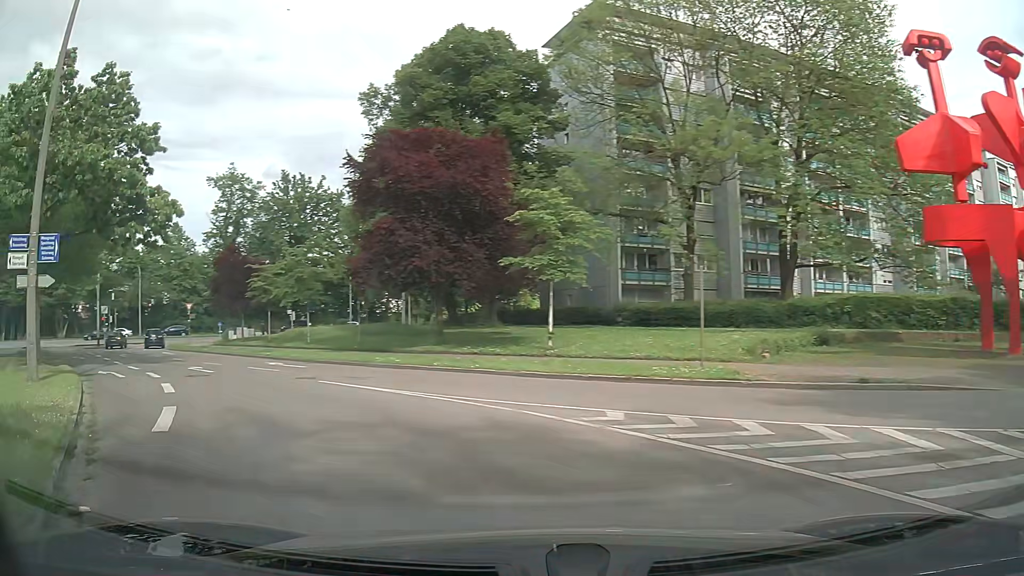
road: residential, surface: asphalt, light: Day
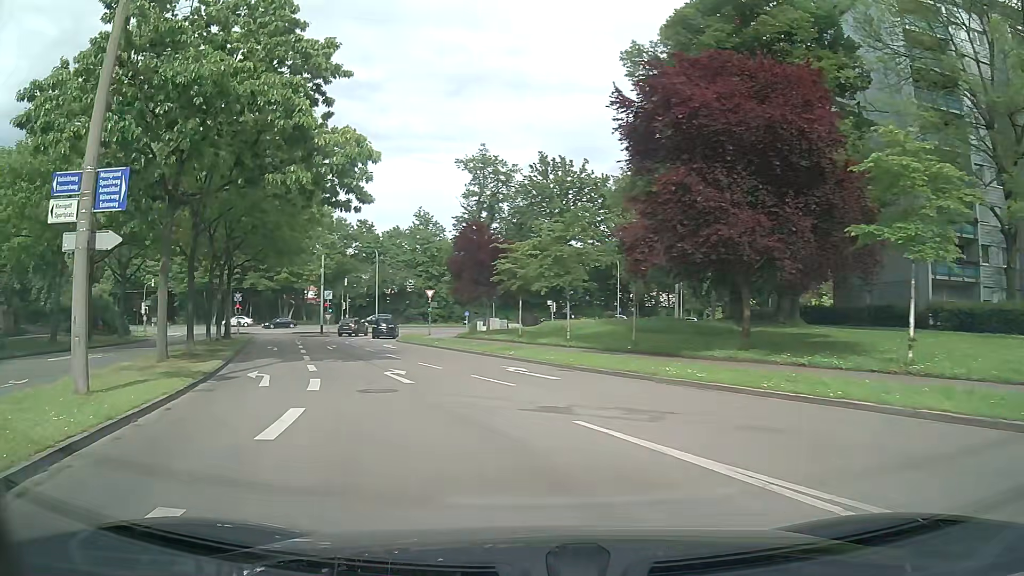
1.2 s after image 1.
(-1.5, +7.9) m; -22°
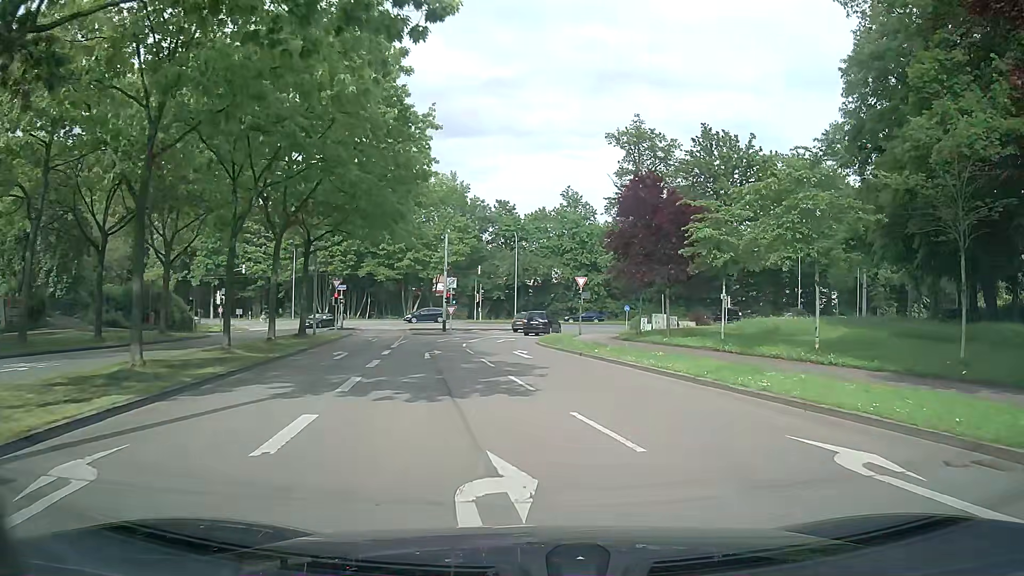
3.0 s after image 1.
(-1.7, +13.3) m; -10°
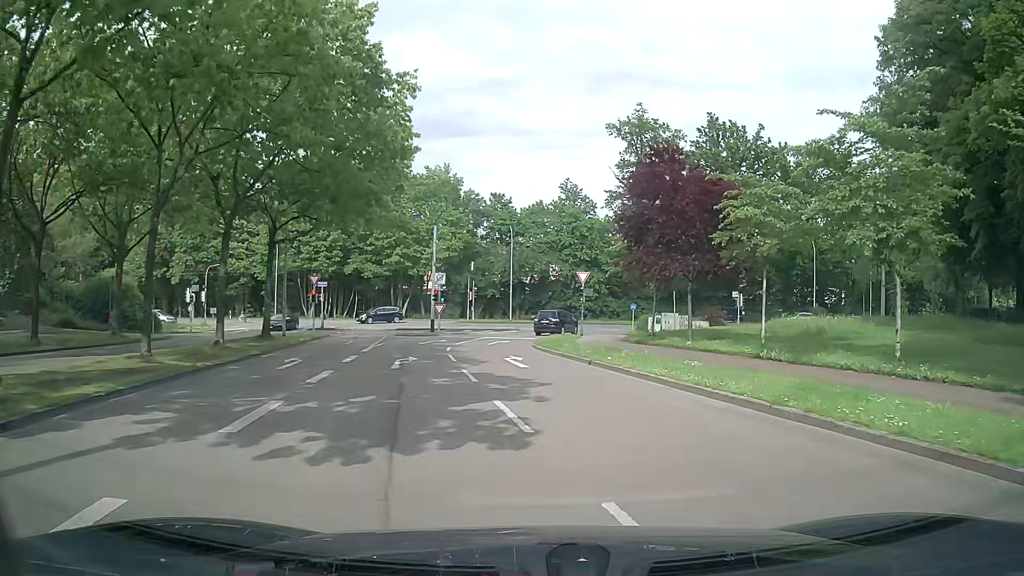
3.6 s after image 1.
(0.0, +4.9) m; 0°
(0, +10) (-1, +20) (-2, +30) (-1, +40) (+3, +49) (+9, +57) (+17, +62) (+27, +65) (+37, +66) (+47, +67) m
